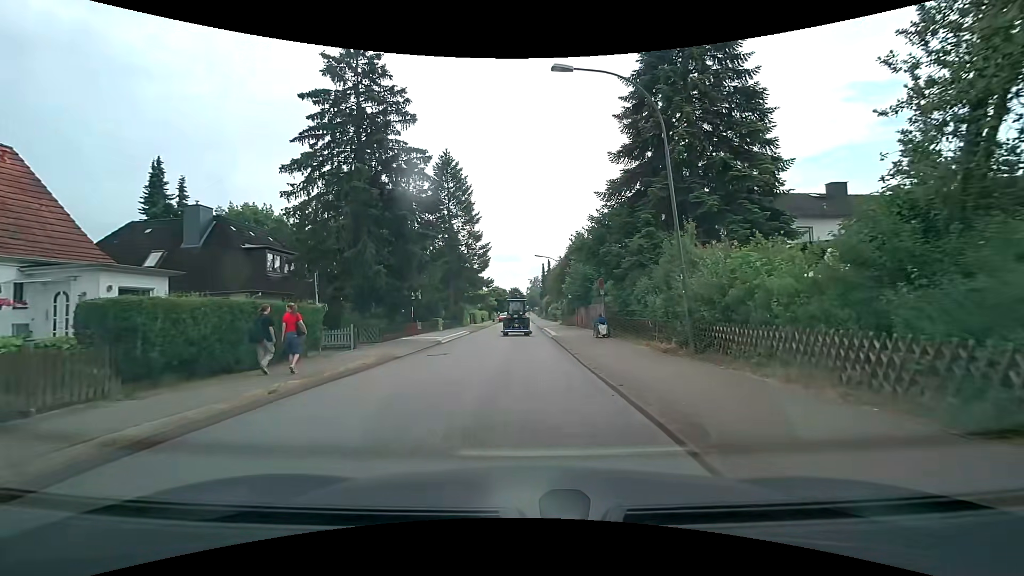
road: residential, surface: asphalt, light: Day
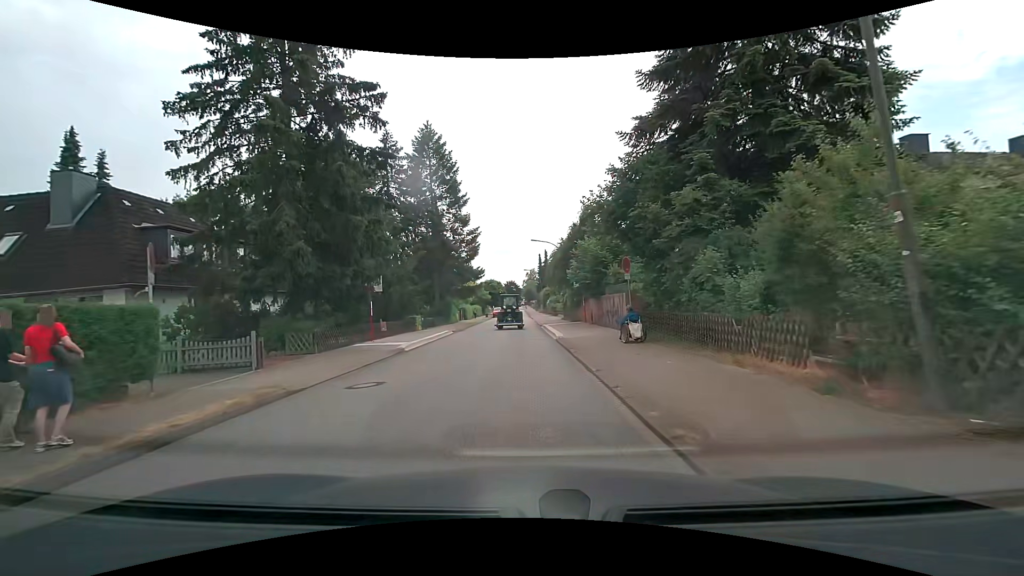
(0.0, +7.5) m; 0°
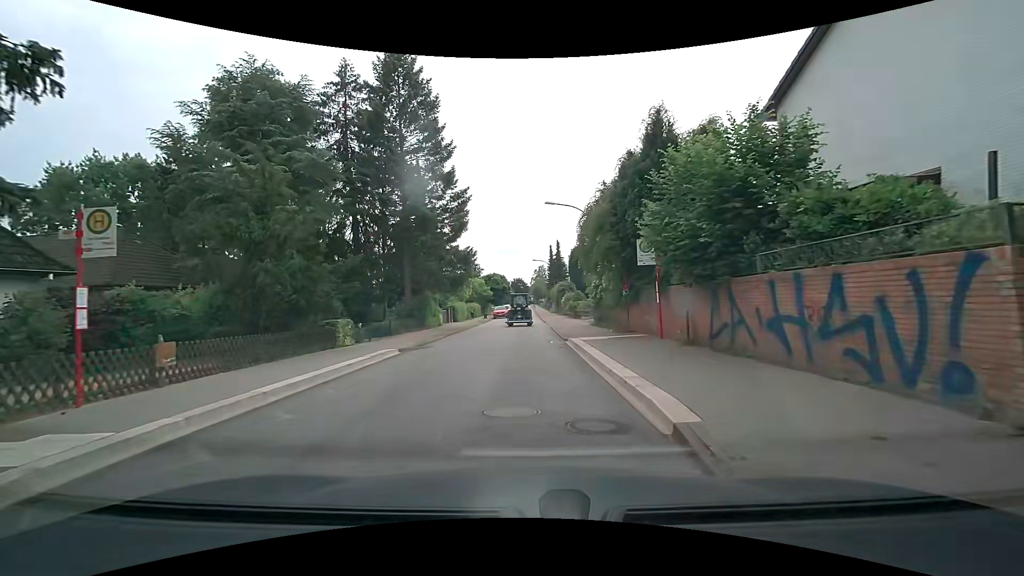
(-0.2, +16.1) m; -1°
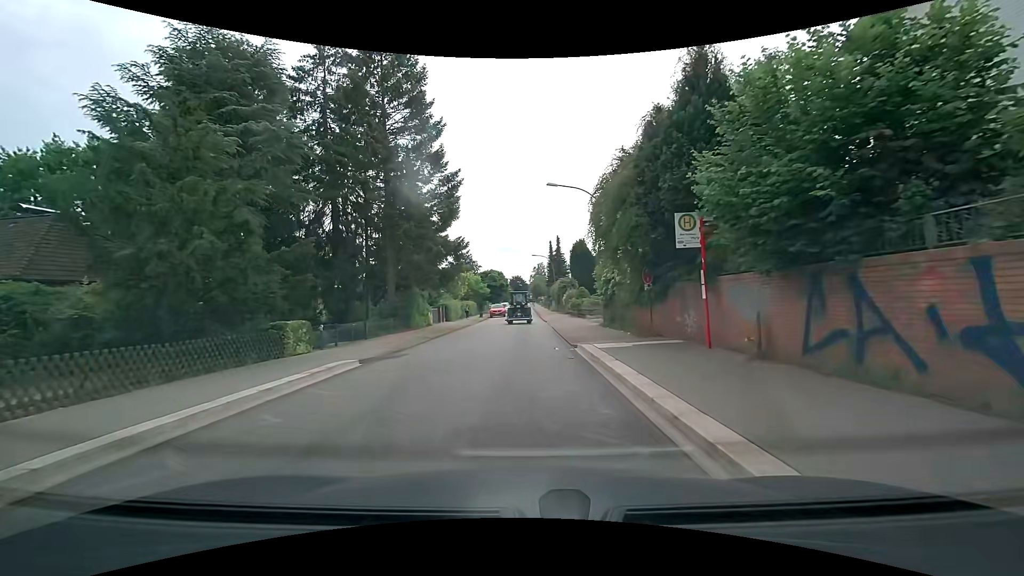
(0.0, +4.1) m; 0°
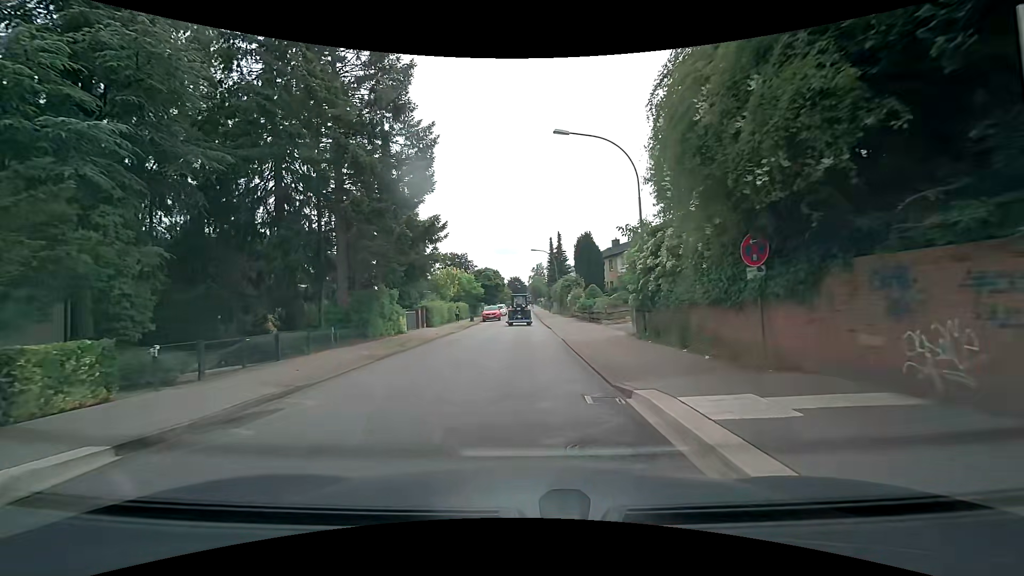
(+0.1, +8.1) m; +2°
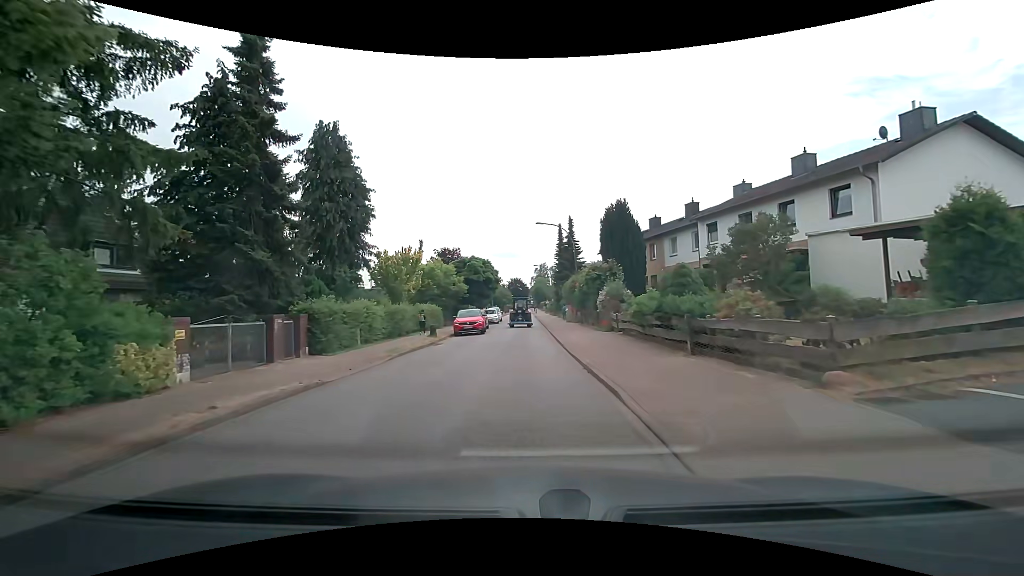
(-0.3, +20.3) m; -1°
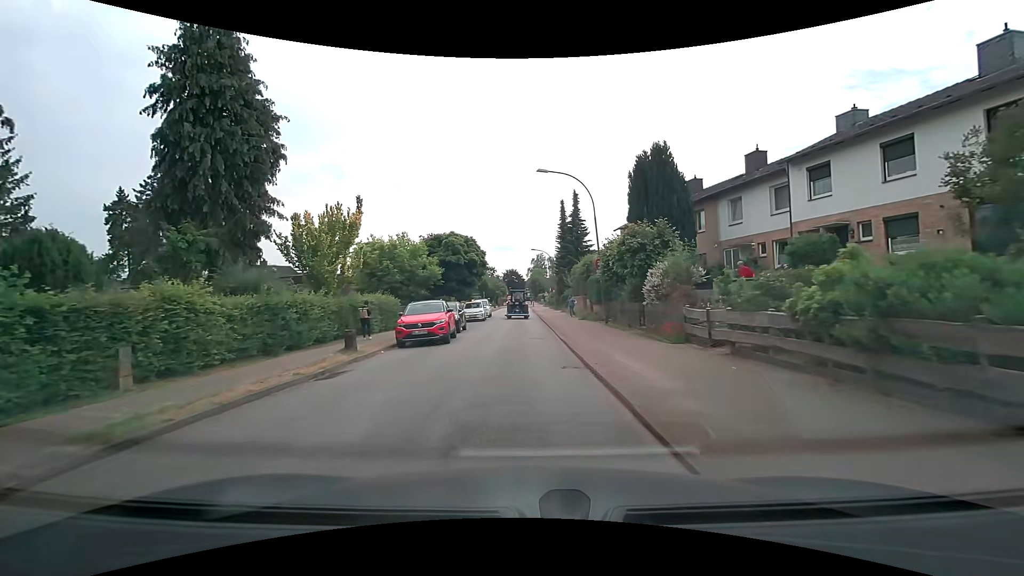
(0.0, +12.4) m; 0°
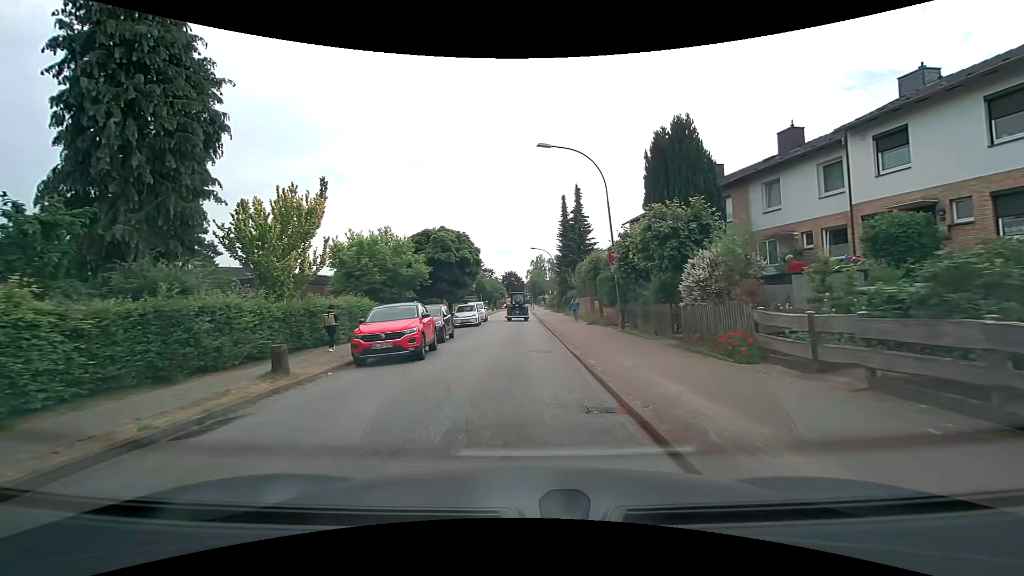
(+0.1, +4.2) m; 0°
(0, +10) (0, +20) (0, +30) (0, +40) (0, +50) (+1, +60) (+1, +70) (+1, +80) (+1, +90) (+1, +100) m
